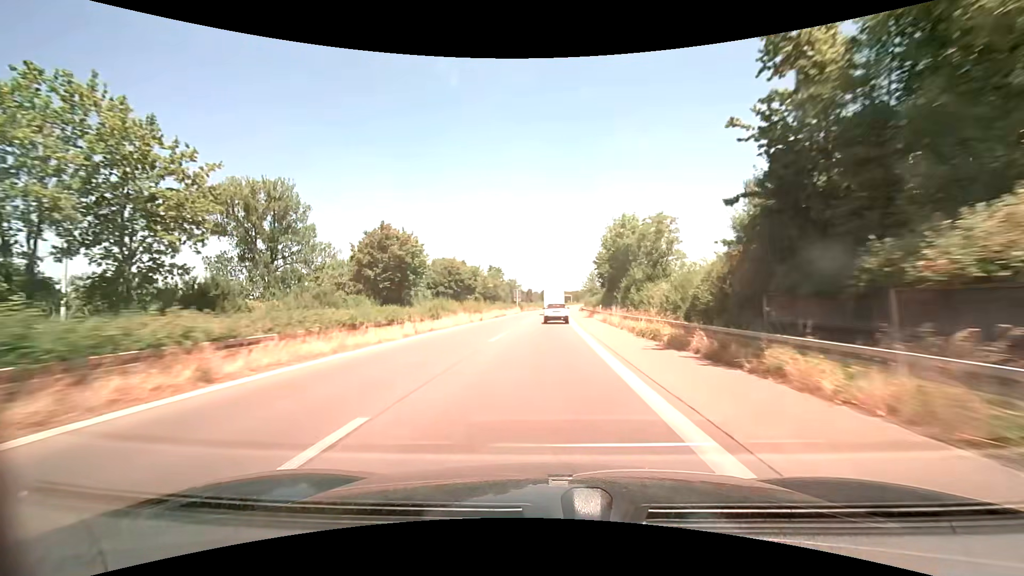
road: trunk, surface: asphalt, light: Day
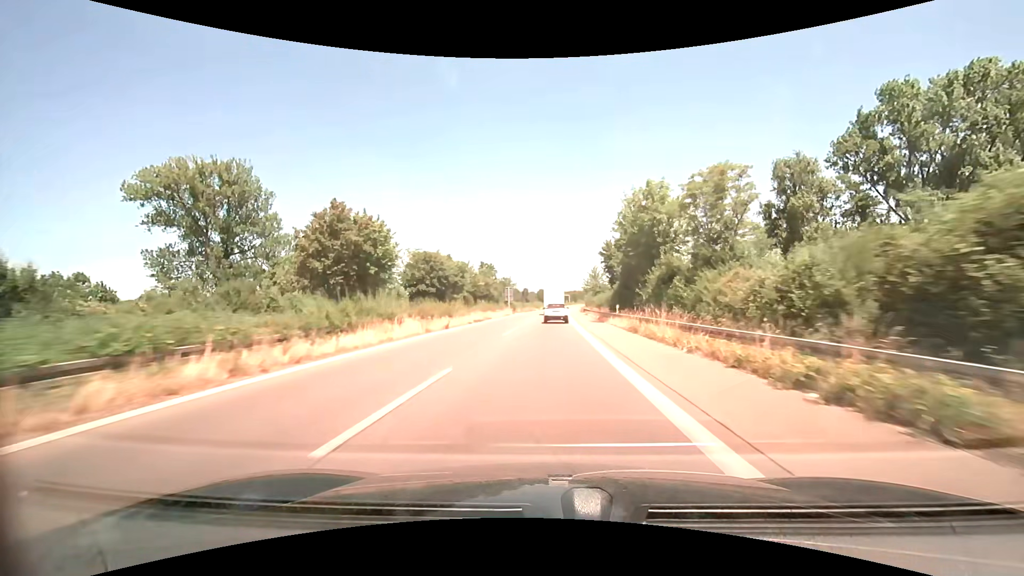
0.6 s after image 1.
(-0.1, +13.4) m; 0°
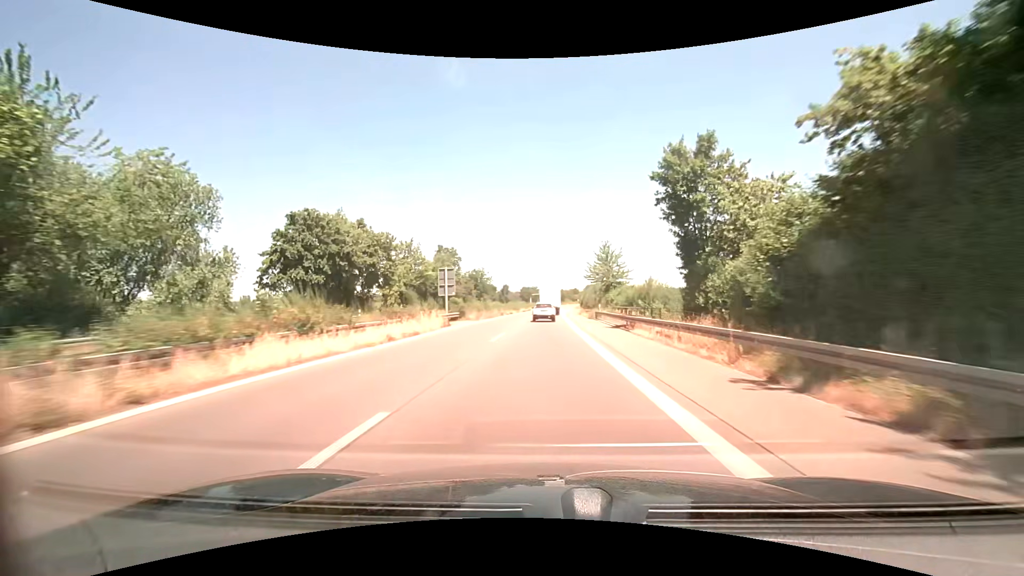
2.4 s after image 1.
(+0.7, +40.4) m; +2°
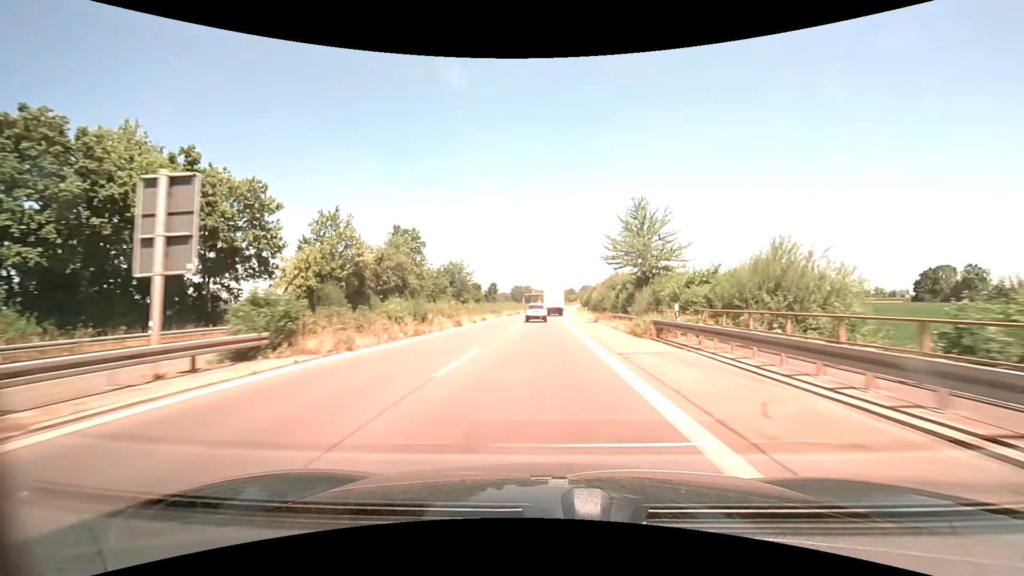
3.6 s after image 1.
(+0.1, +27.1) m; 0°
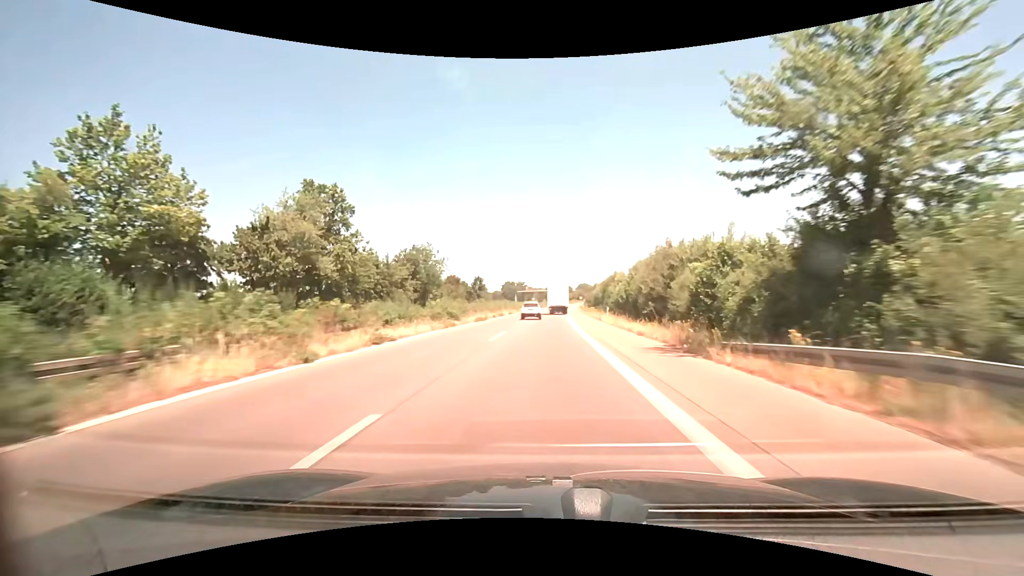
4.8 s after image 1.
(+0.1, +27.3) m; +1°
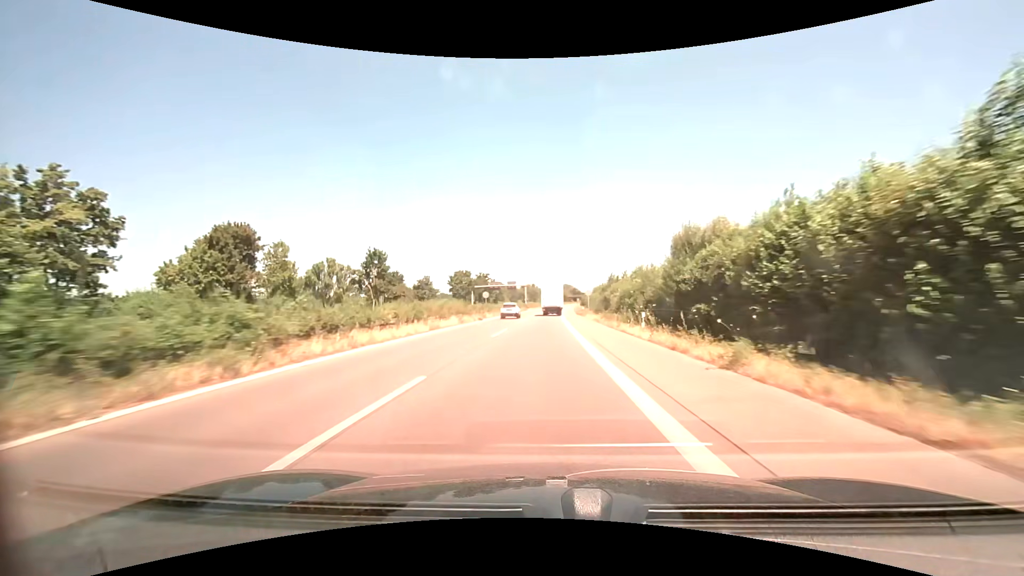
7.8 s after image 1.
(+1.5, +69.0) m; +2°
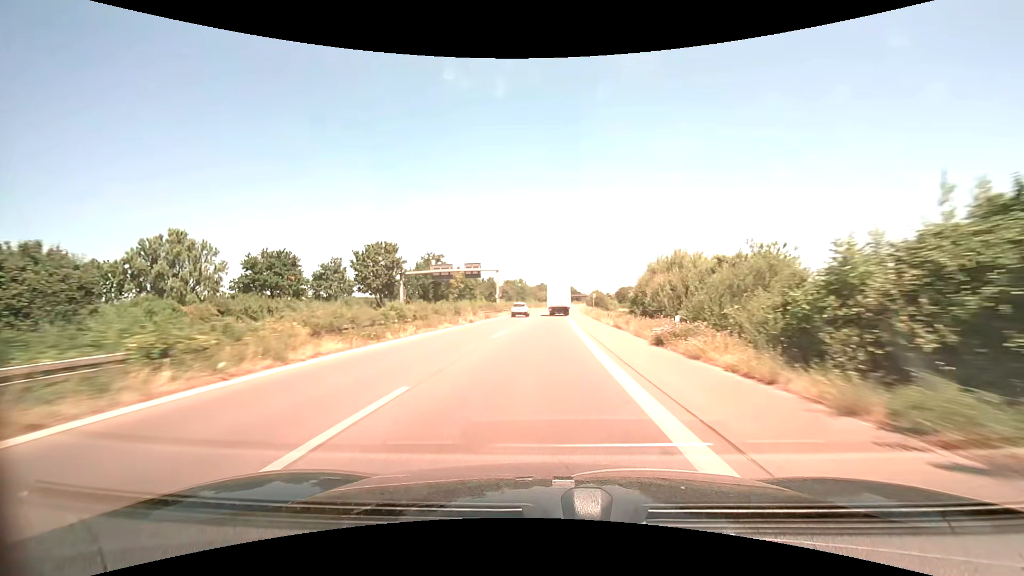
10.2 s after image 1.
(+0.5, +55.3) m; +1°
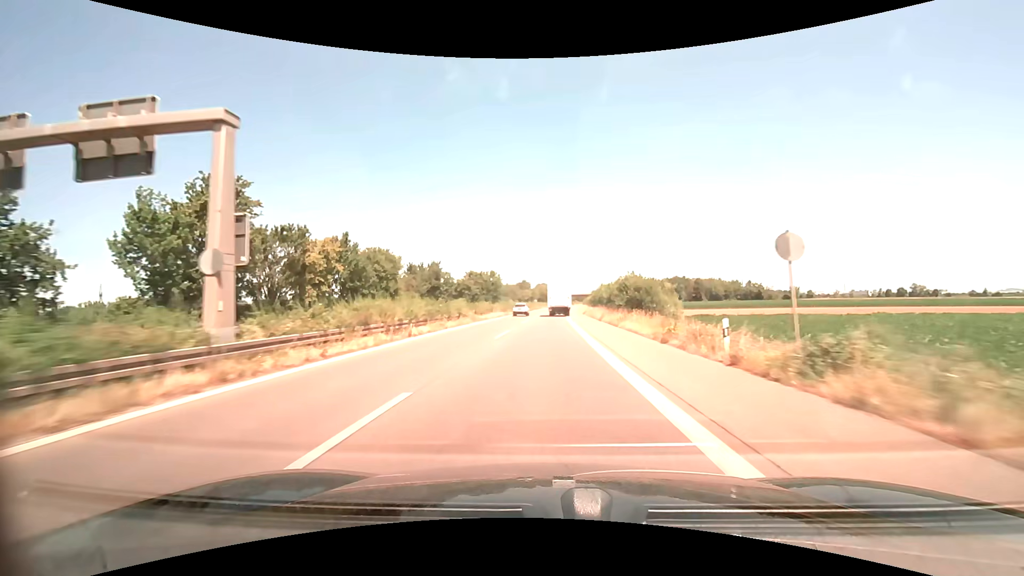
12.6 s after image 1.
(+1.1, +54.9) m; +2°
(0, +10) (0, +20) (0, +30) (0, +40) (+1, +50) (+1, +60) (+1, +70) (+2, +80) (+2, +90) (+2, +100) m
